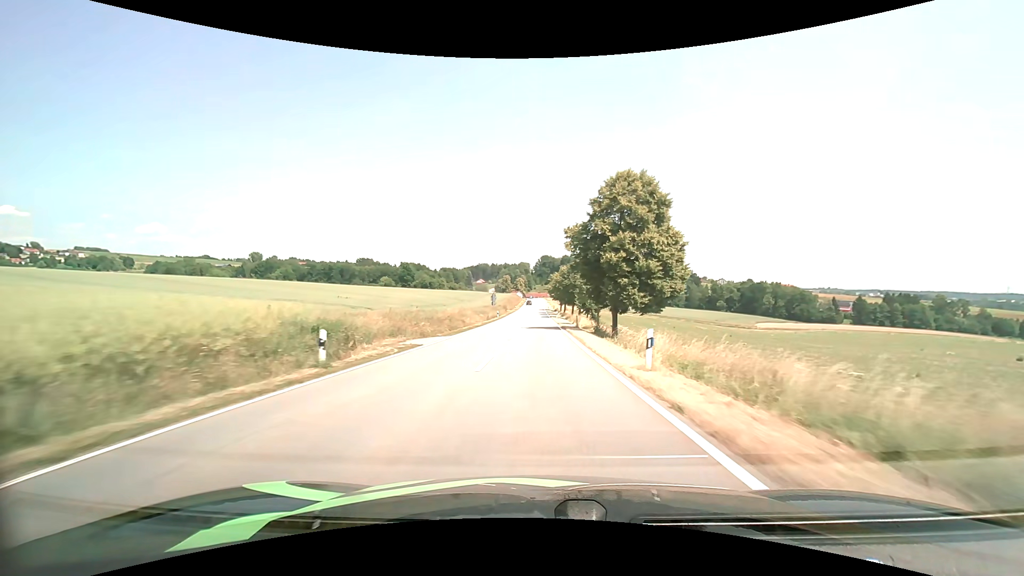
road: tertiary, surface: asphalt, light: Day
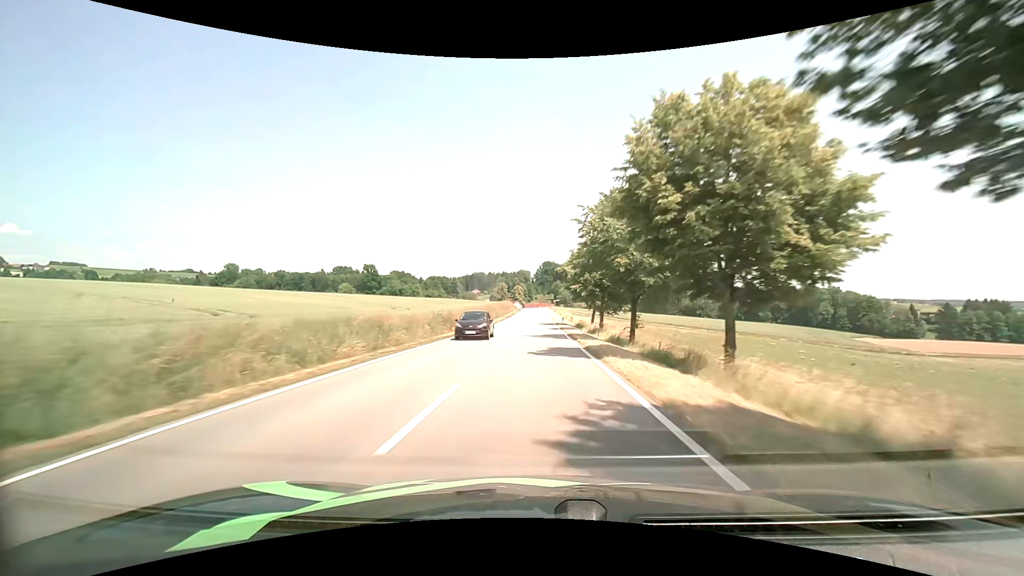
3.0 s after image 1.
(+0.3, +68.4) m; 0°
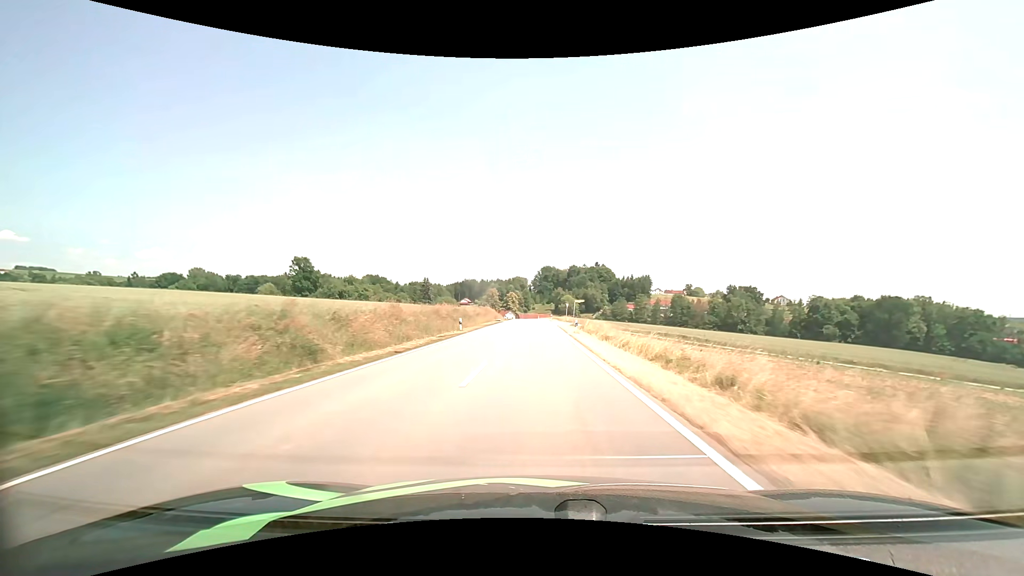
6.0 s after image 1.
(-0.1, +69.5) m; 0°
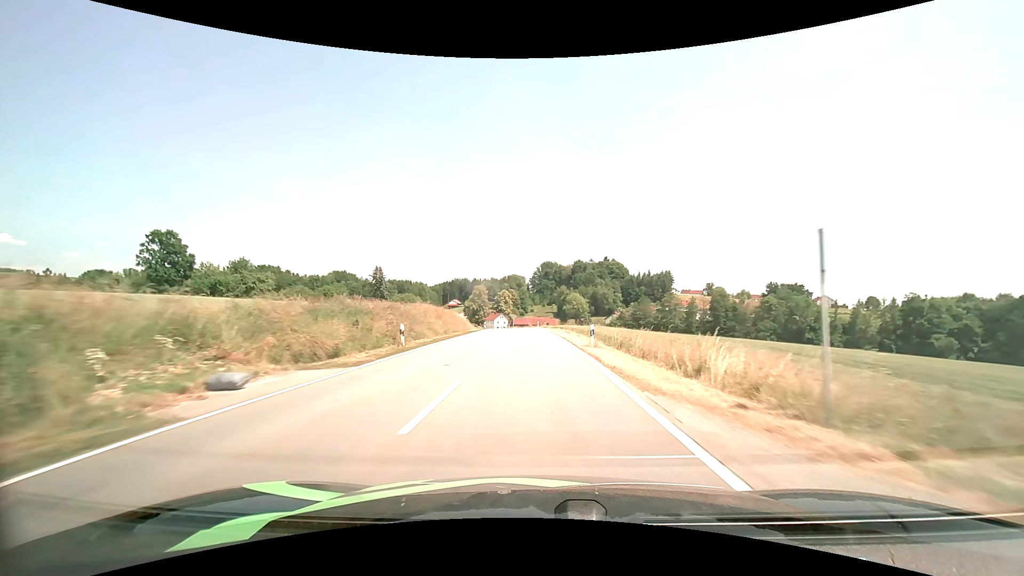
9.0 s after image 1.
(+0.1, +64.7) m; 0°
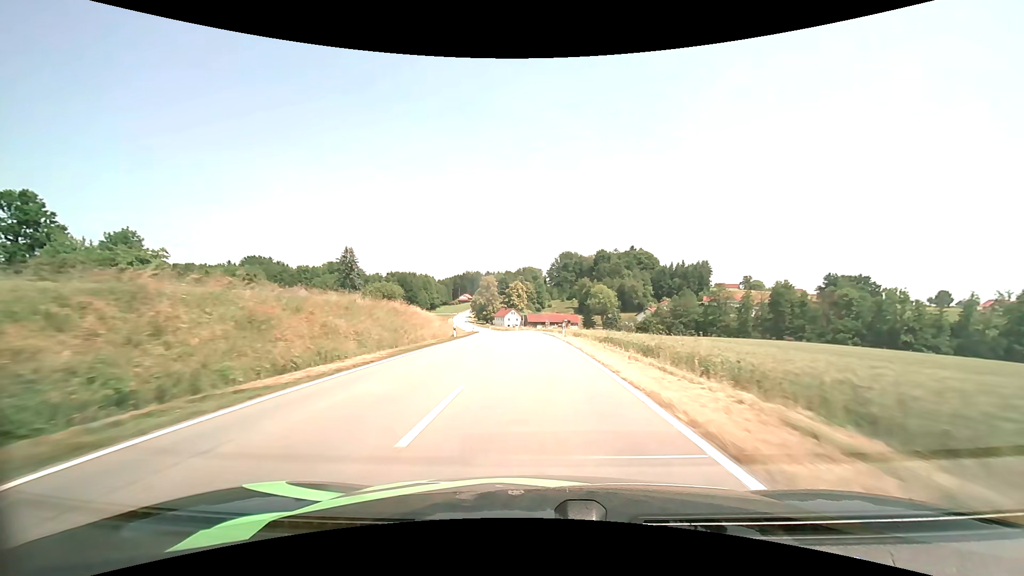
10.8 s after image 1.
(-0.5, +37.7) m; -2°
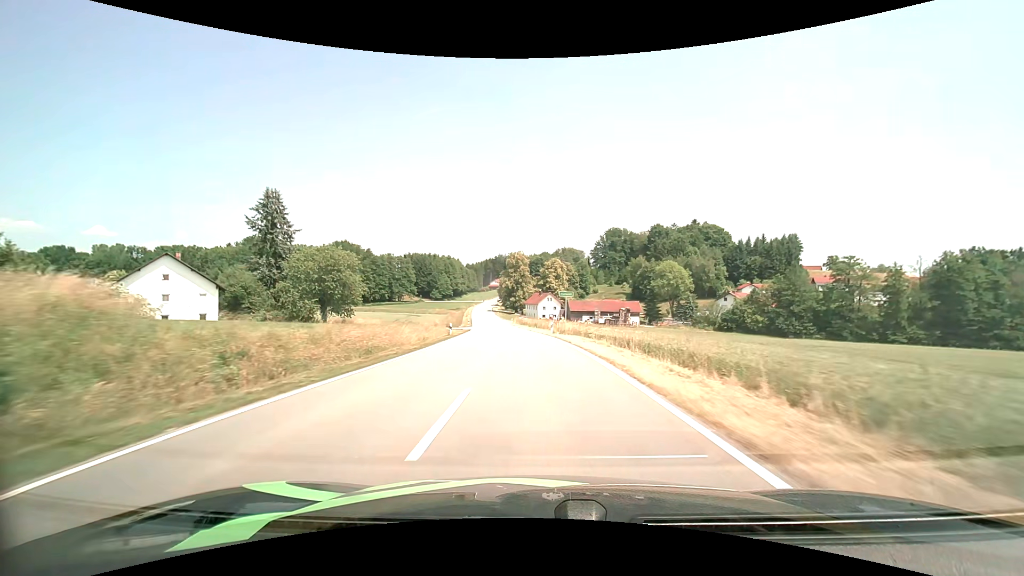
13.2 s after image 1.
(-1.6, +49.9) m; -4°
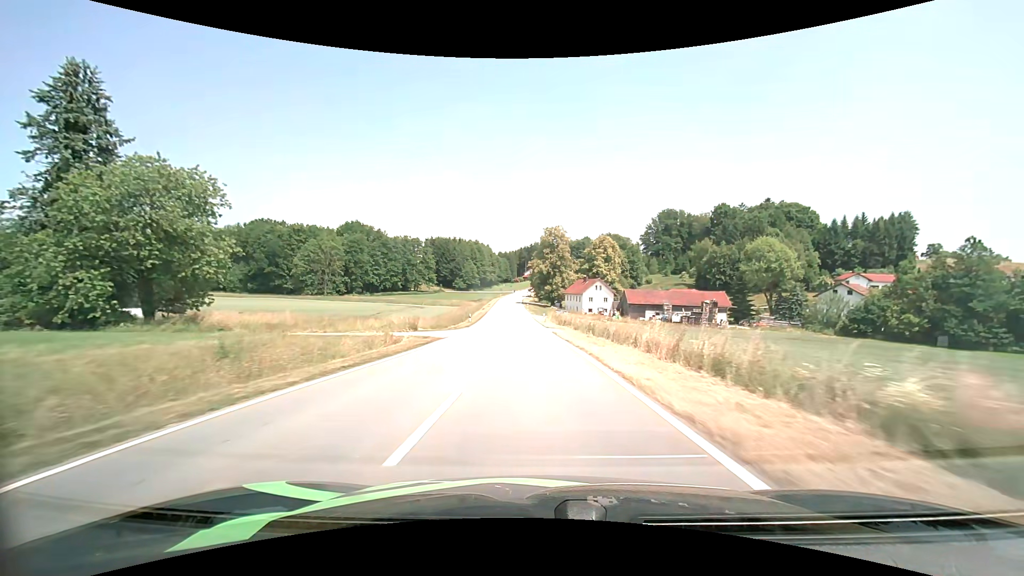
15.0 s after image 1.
(-1.4, +37.2) m; -4°
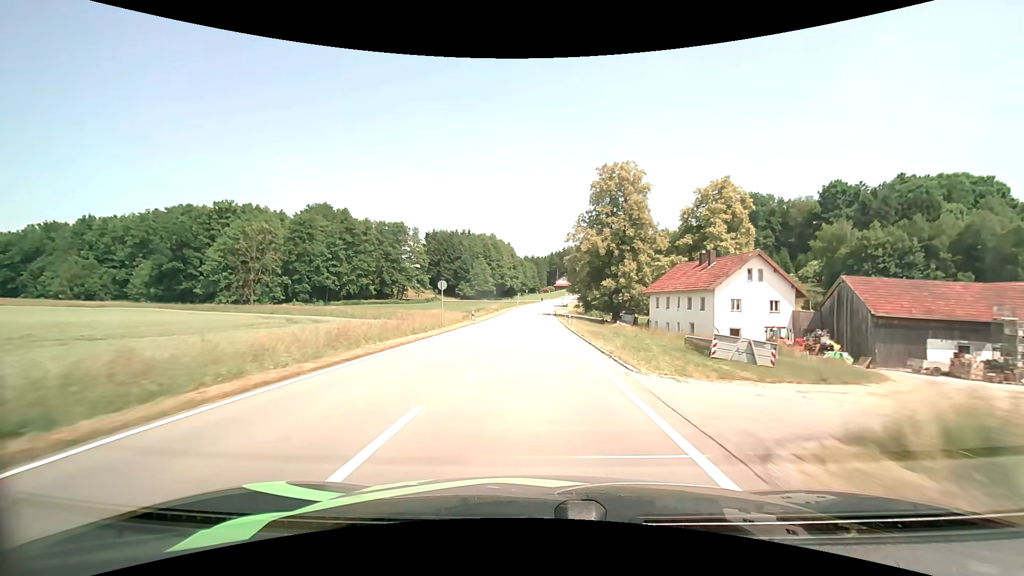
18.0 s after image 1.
(-2.4, +63.3) m; -4°
(0, +10) (0, +20) (0, +30) (0, +40) (0, +50) (0, +60) (0, +70) (+1, +80) (+1, +90) (+2, +100) m
